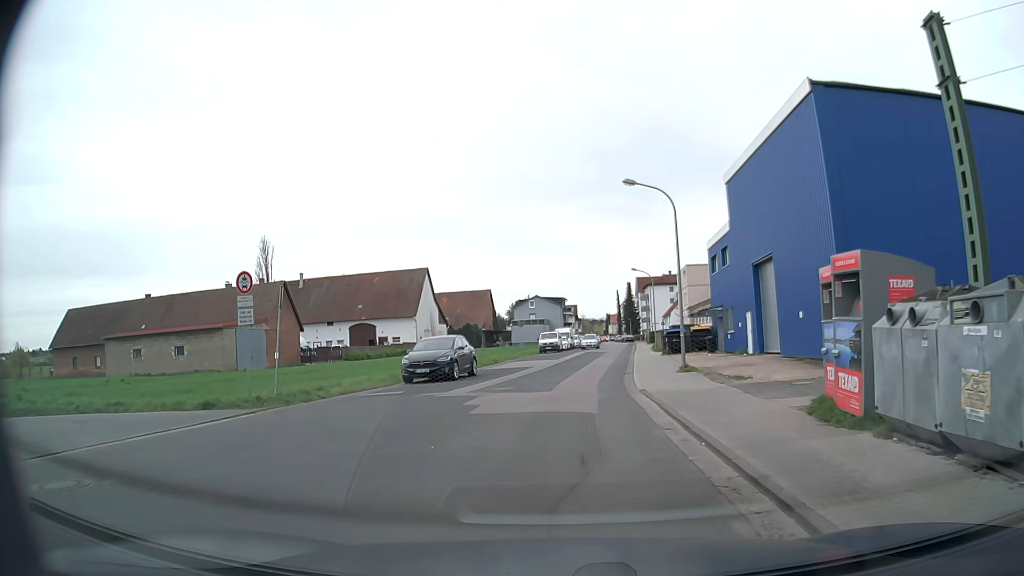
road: residential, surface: asphalt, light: Day
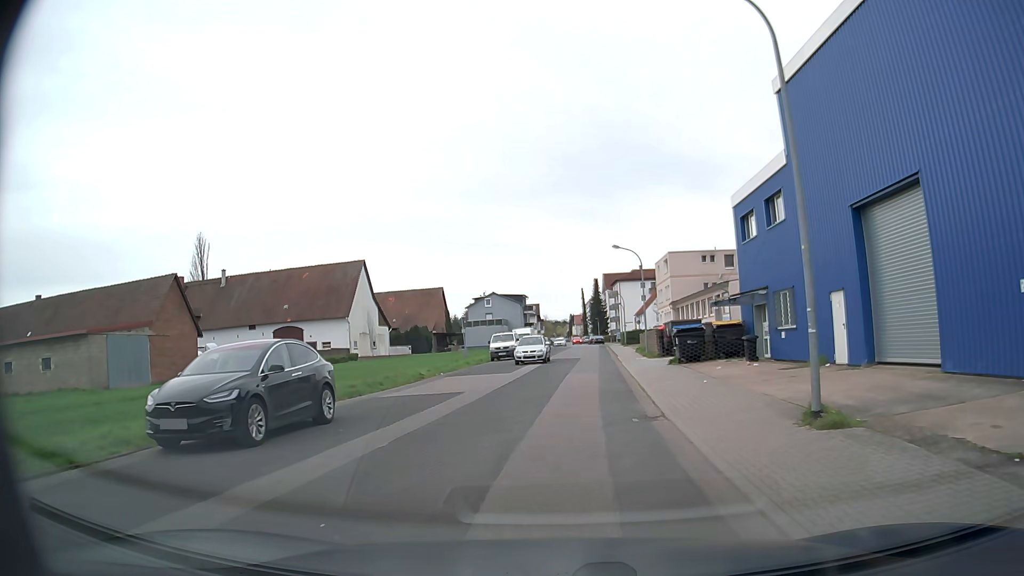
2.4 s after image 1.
(+0.7, +15.2) m; +5°
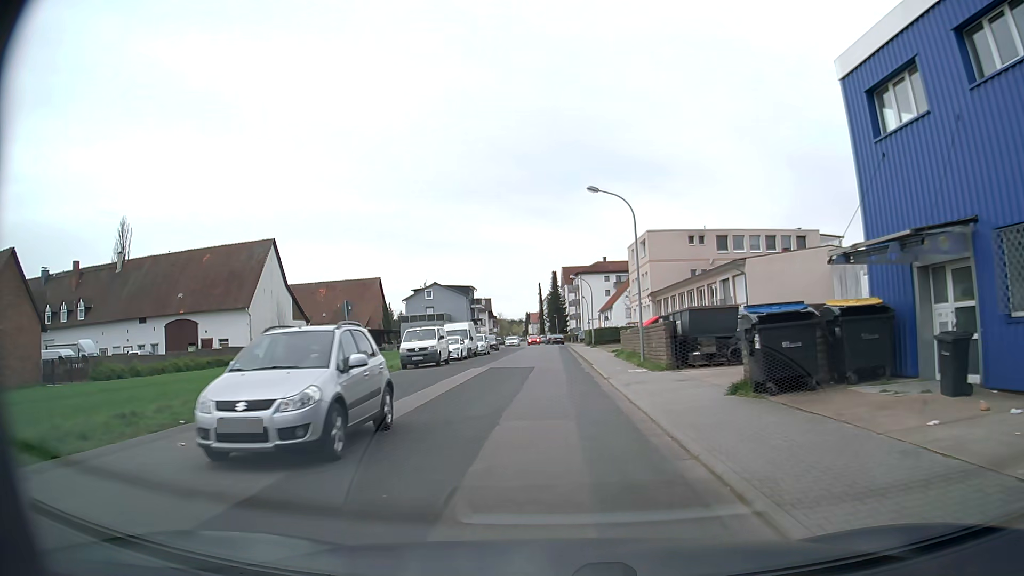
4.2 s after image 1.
(+0.3, +15.8) m; +1°
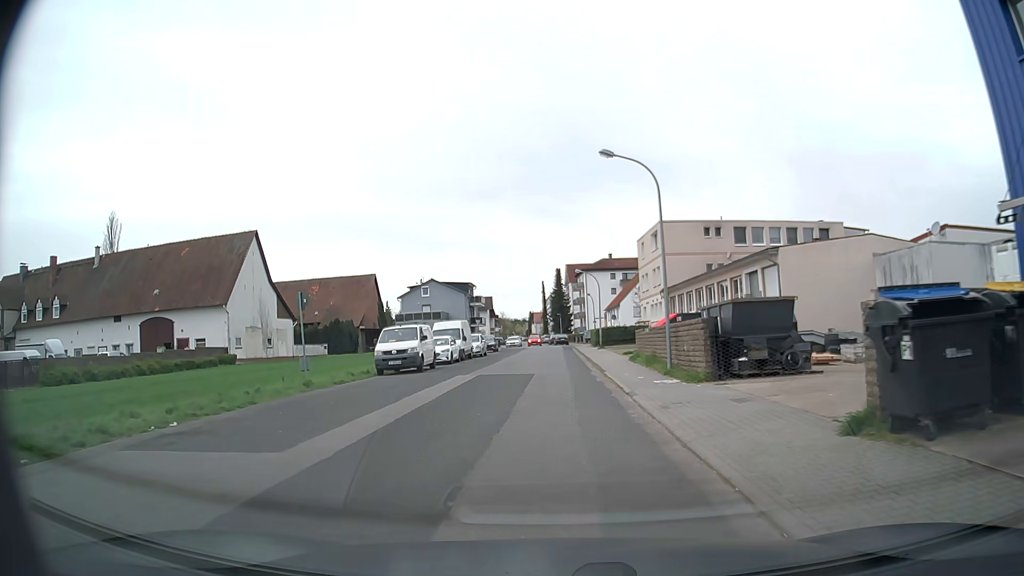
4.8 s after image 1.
(+0.1, +5.2) m; +2°
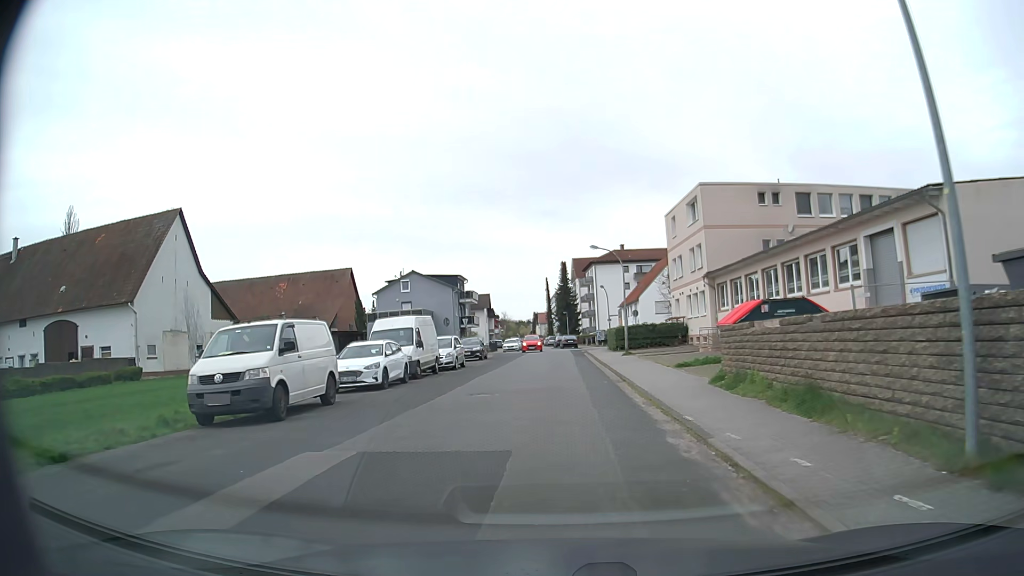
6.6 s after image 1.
(-0.1, +14.8) m; 0°
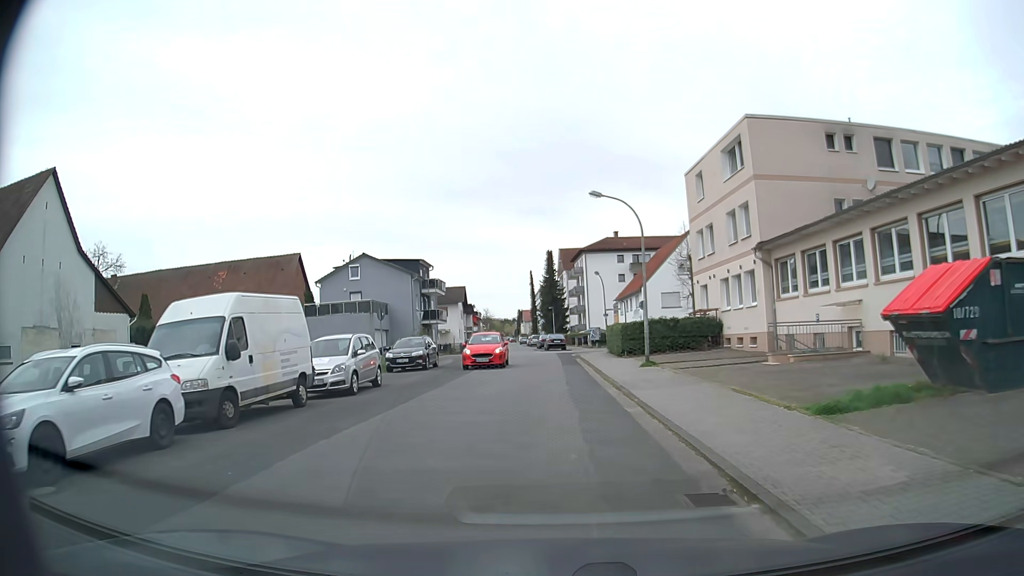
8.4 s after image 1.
(+0.3, +14.0) m; +1°
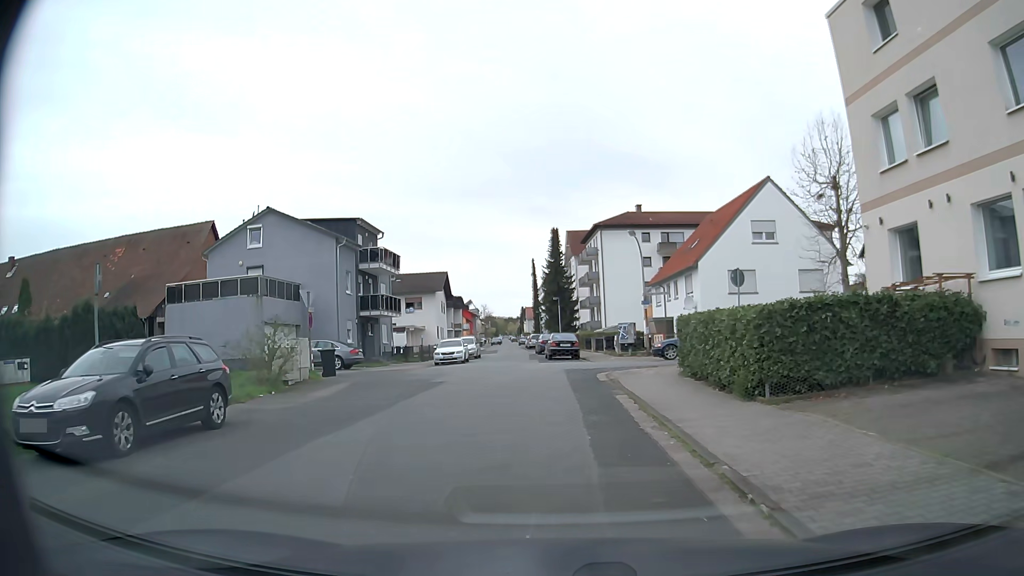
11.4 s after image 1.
(0.0, +21.9) m; 0°
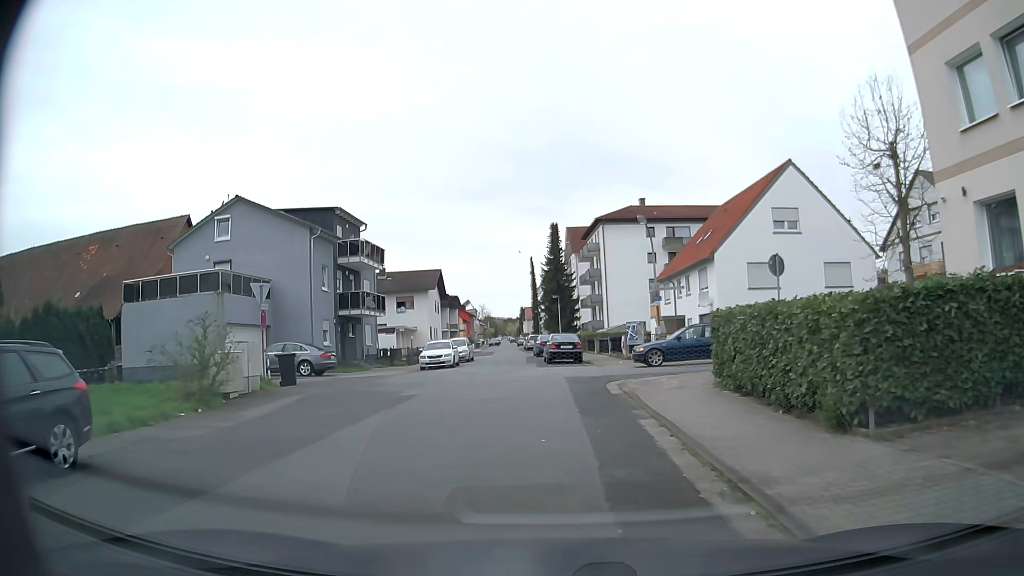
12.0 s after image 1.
(0.0, +4.0) m; -1°
(0, +10) (0, +20) (-1, +30) (-2, +40) (-3, +50) (-3, +60) (-4, +70) (-4, +80) (-4, +90) (-5, +100) m
